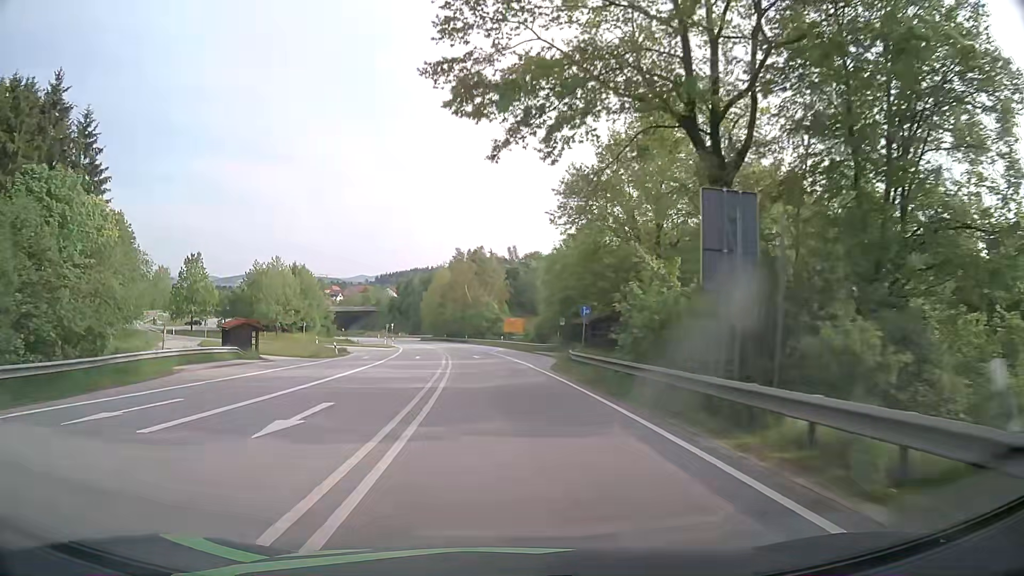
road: primary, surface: asphalt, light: Day
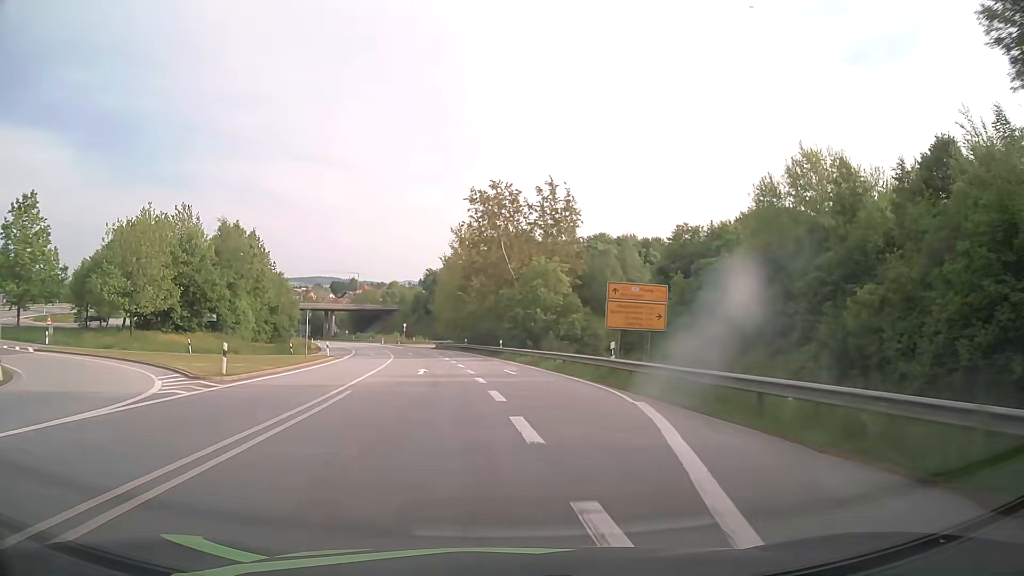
(-2.1, +57.3) m; -4°
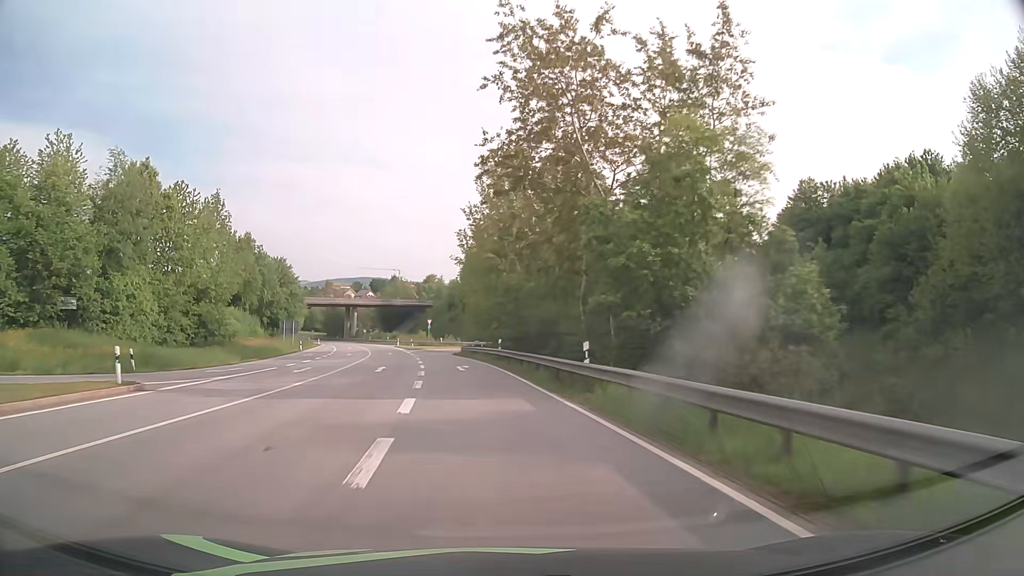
(-1.0, +33.0) m; -4°
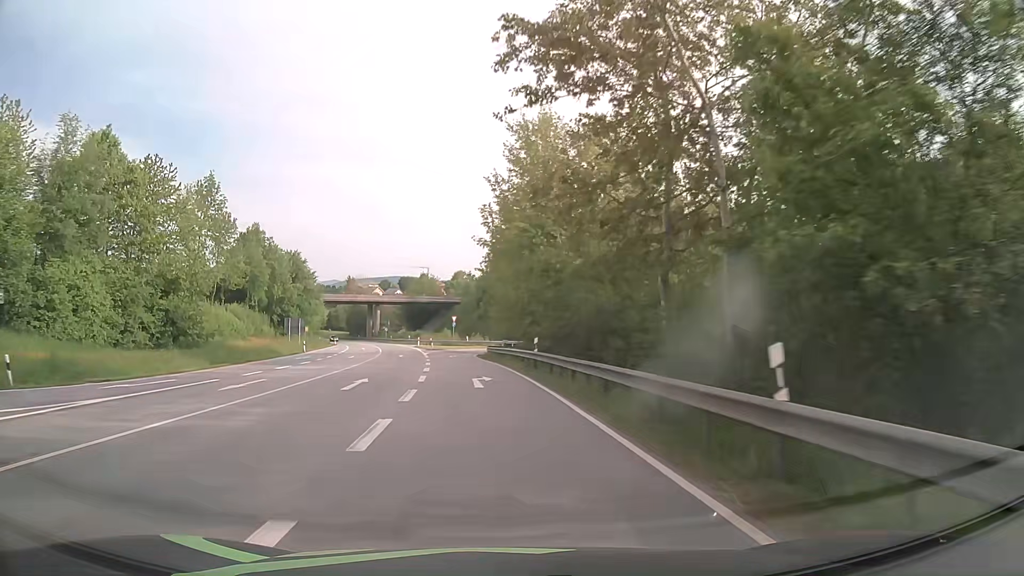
(-0.2, +10.4) m; -2°
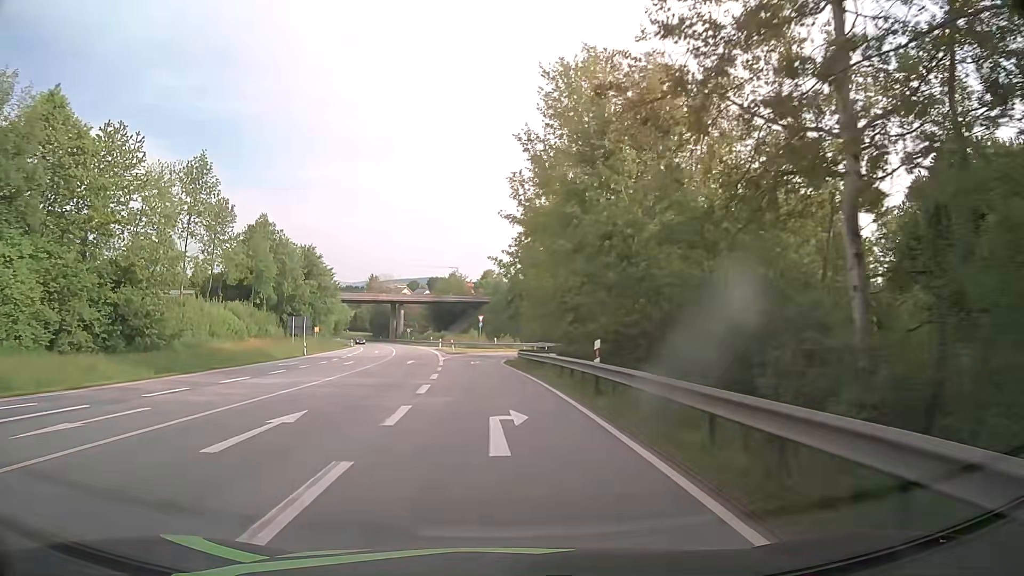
(-0.3, +9.8) m; -3°
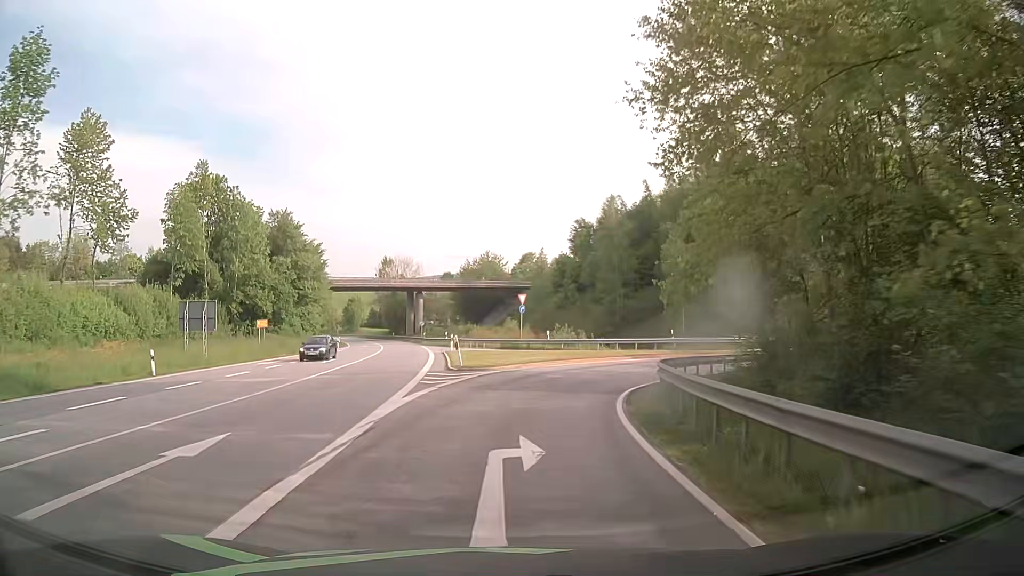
(-1.6, +33.1) m; -4°
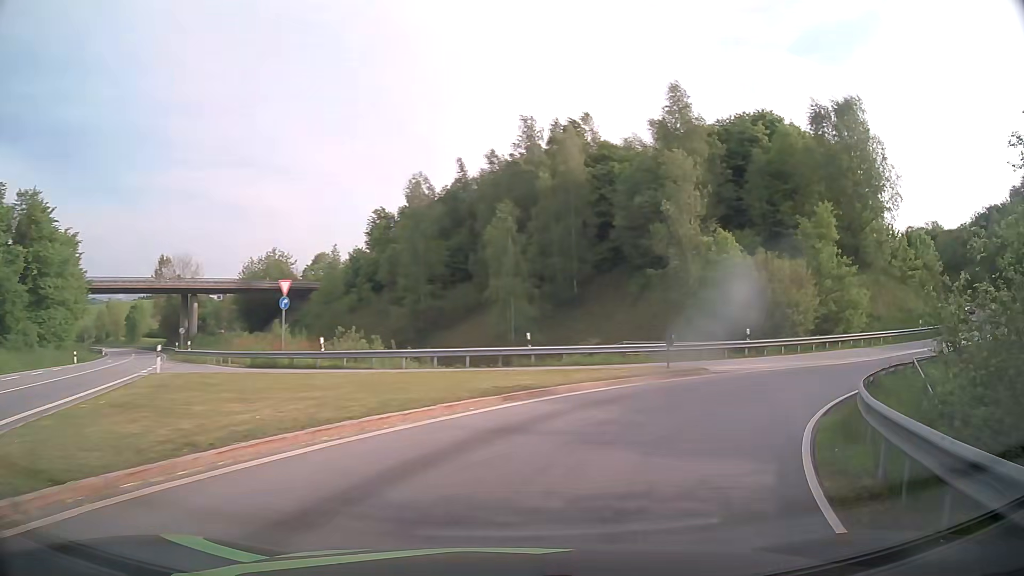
(+1.5, +18.4) m; +17°
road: primary_link
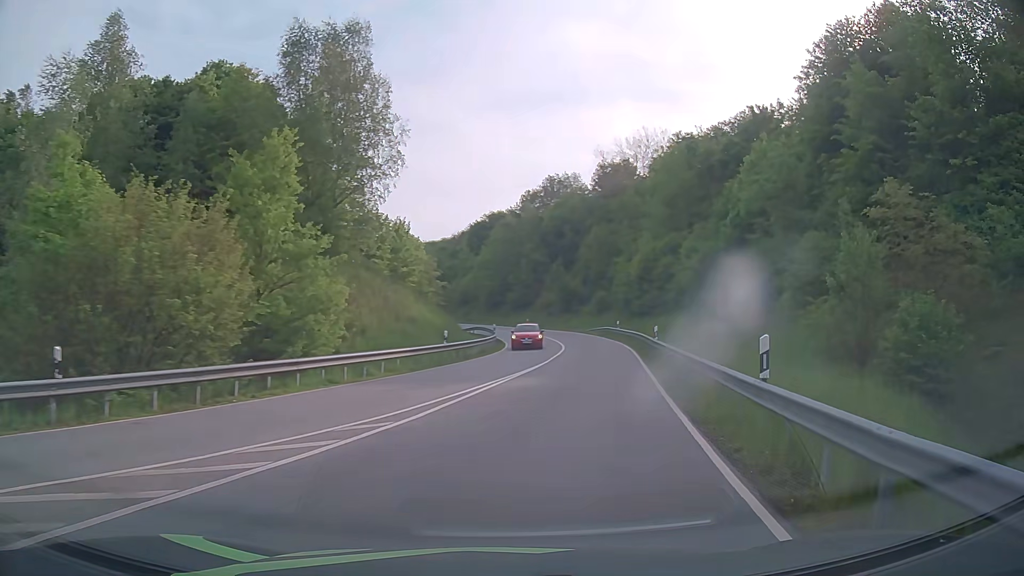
(+8.4, +19.3) m; +45°
(+1, +10) (+3, +20) (+4, +30) (+6, +40) (+7, +49) (+7, +59) (+5, +69) (+3, +79) (0, +89) (-4, +98) m
